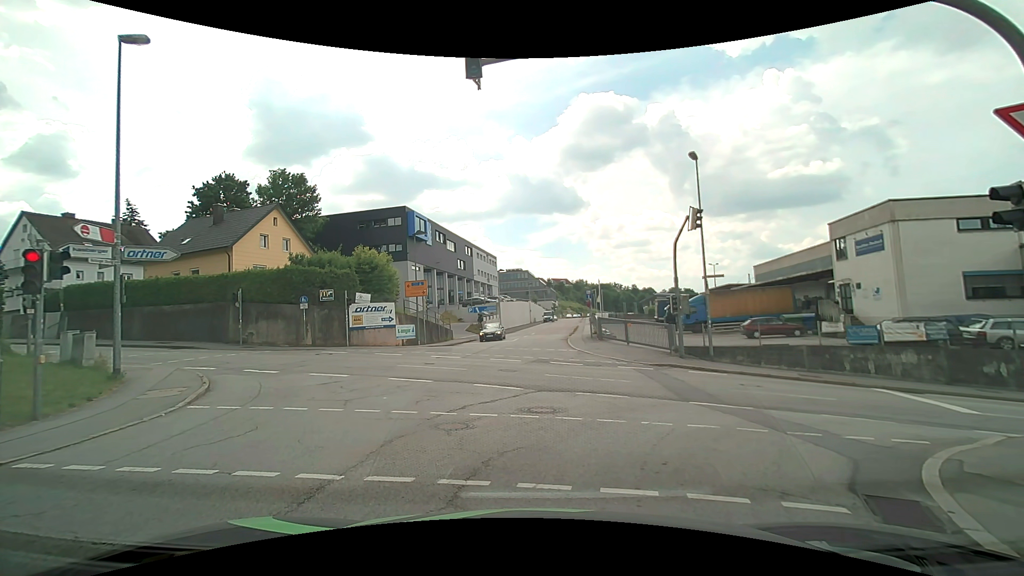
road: residential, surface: asphalt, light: Day
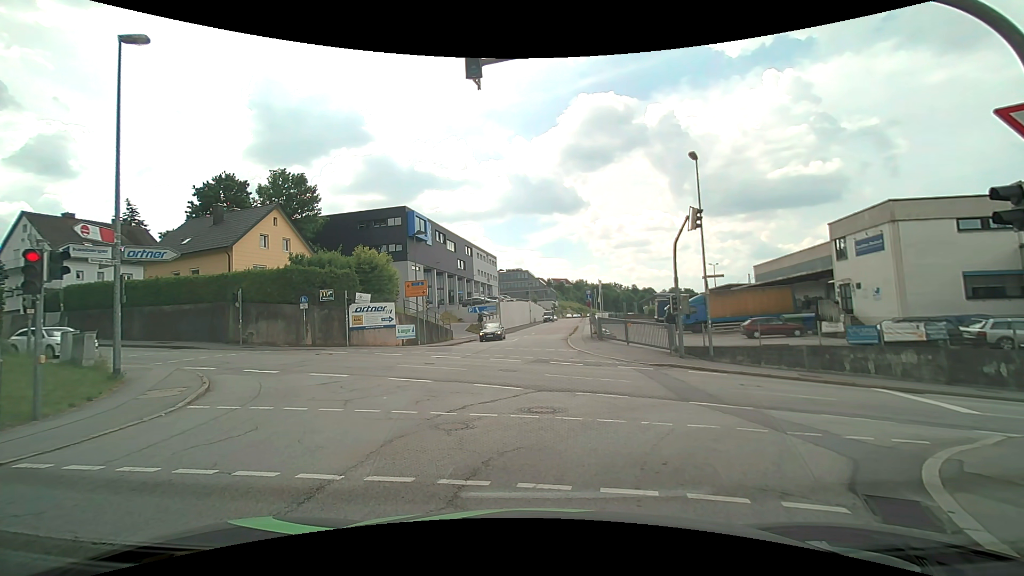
(0.0, 0.0) m; 0°
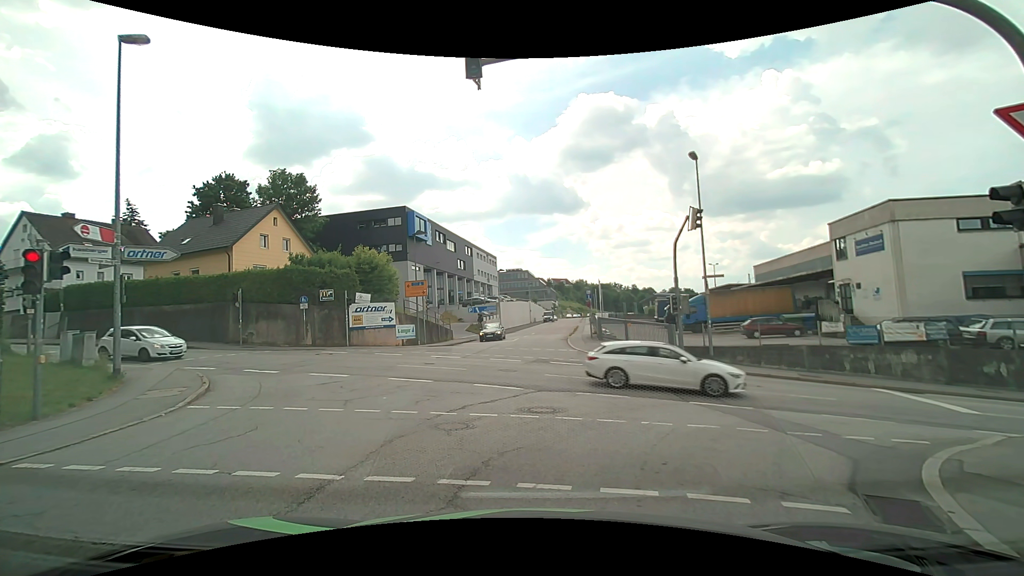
(0.0, 0.0) m; 0°
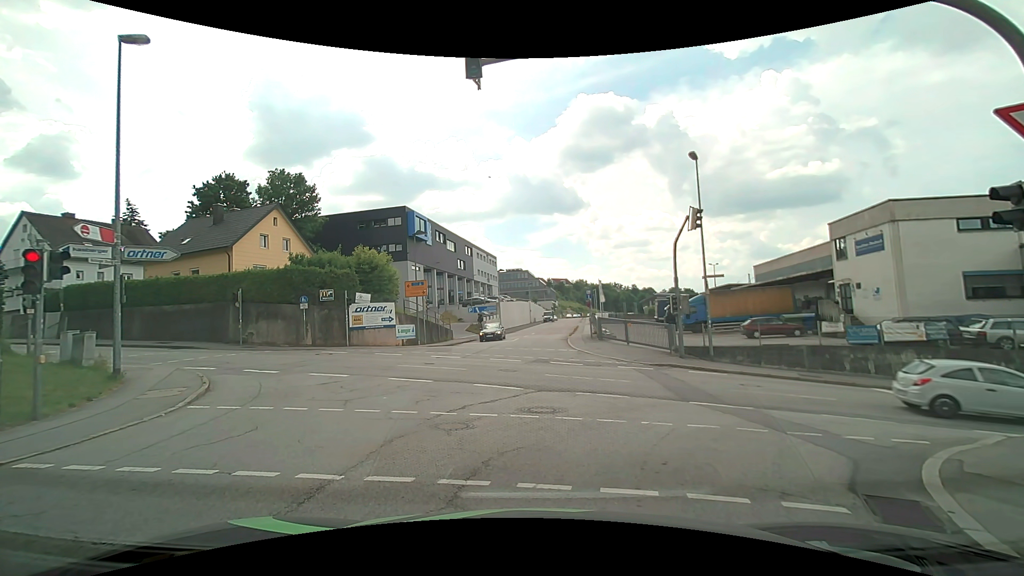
(0.0, 0.0) m; 0°
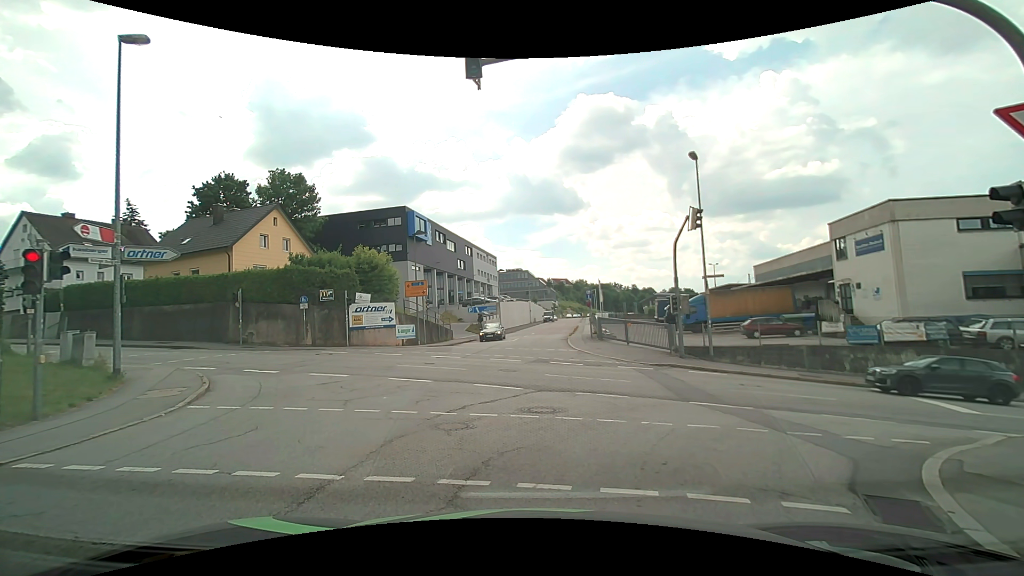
(0.0, 0.0) m; 0°
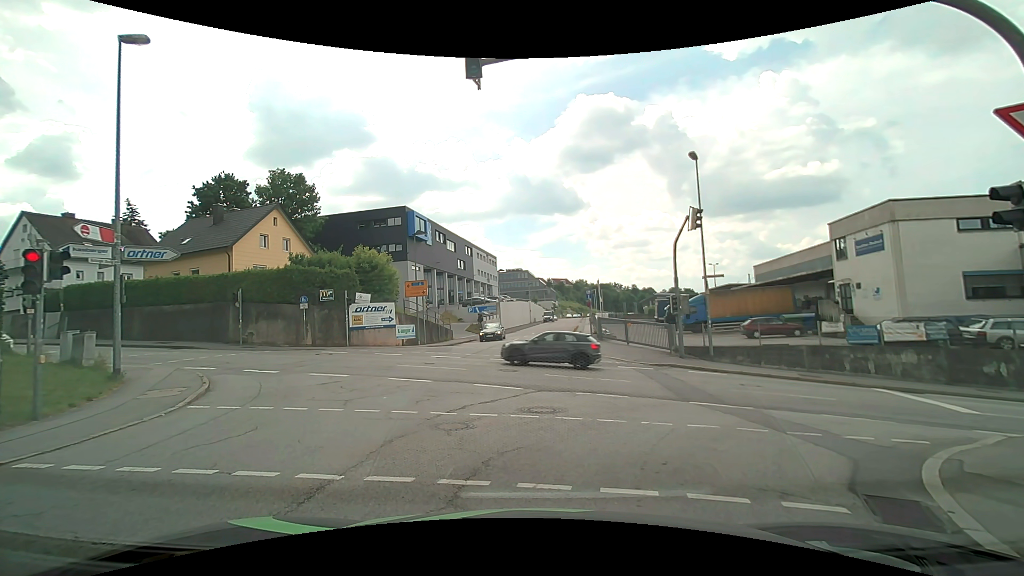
(0.0, 0.0) m; 0°
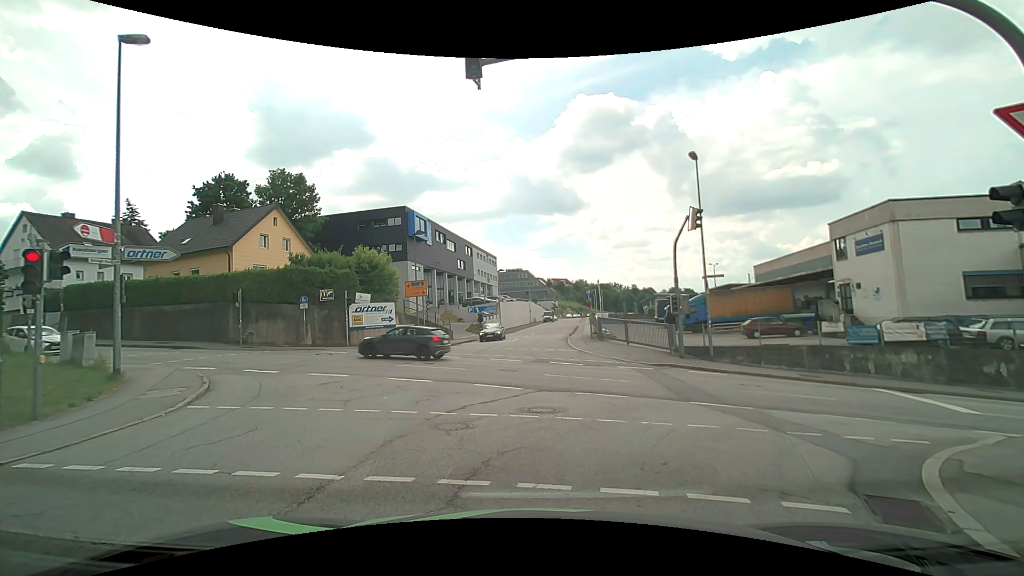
(0.0, 0.0) m; 0°
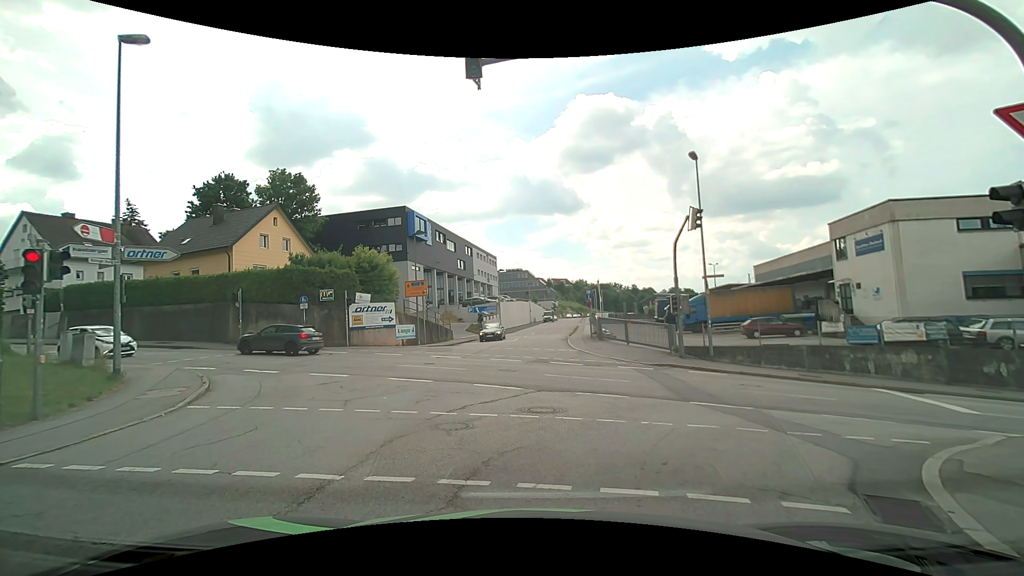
(0.0, 0.0) m; 0°
(+1, +10) (+2, +20) (+2, +30) (+3, +40) (+5, +50) (+7, +60) (+9, +69) (+11, +79) (+12, +89) (+14, +99) m
